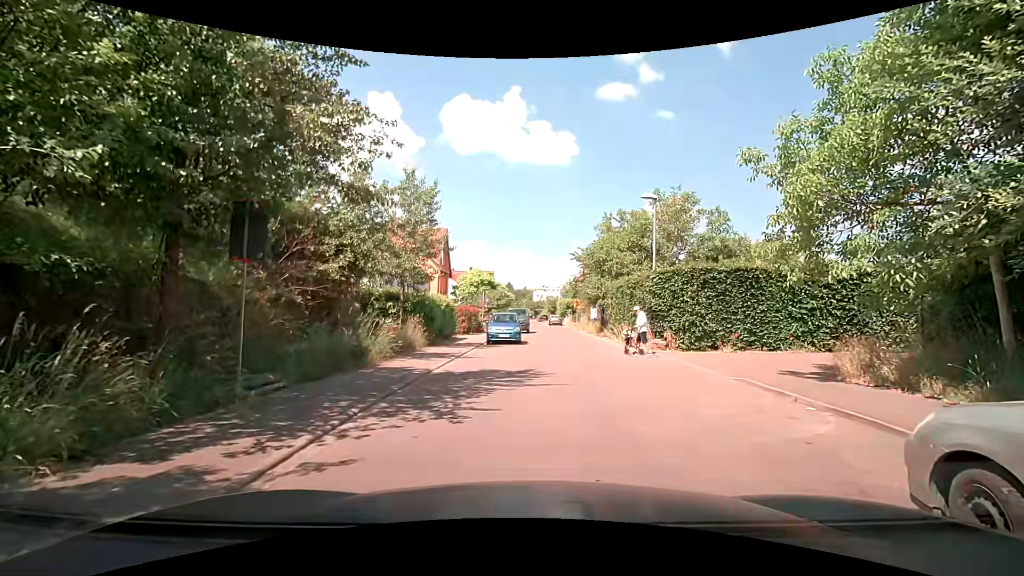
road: residential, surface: asphalt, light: Day
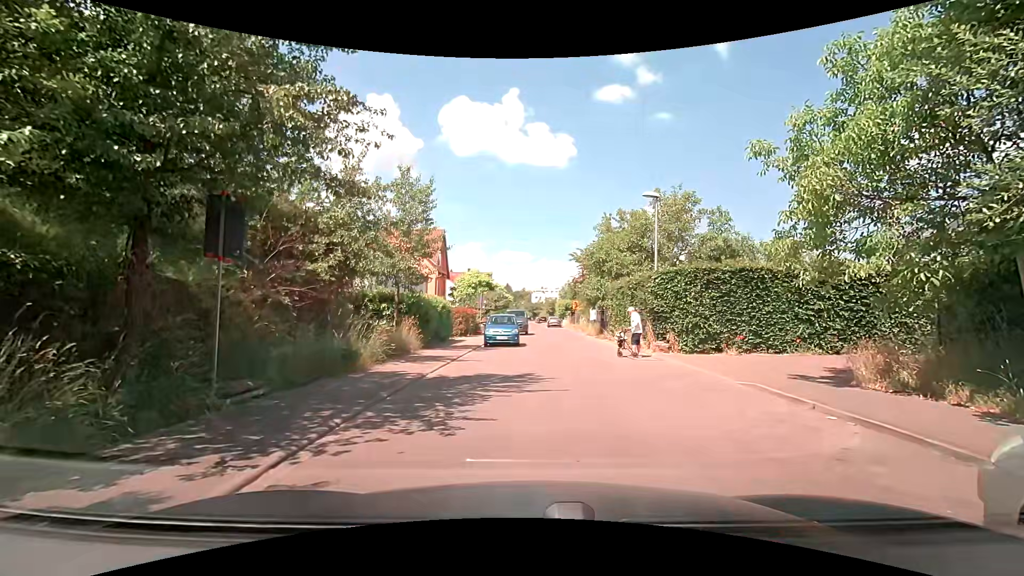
(0.0, +0.5) m; 0°
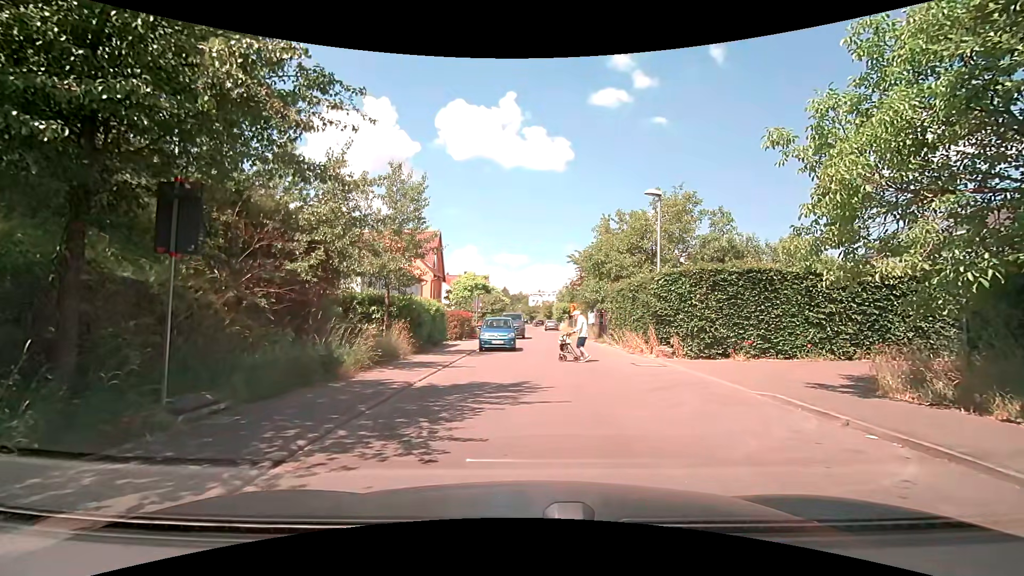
(0.0, +0.9) m; 0°
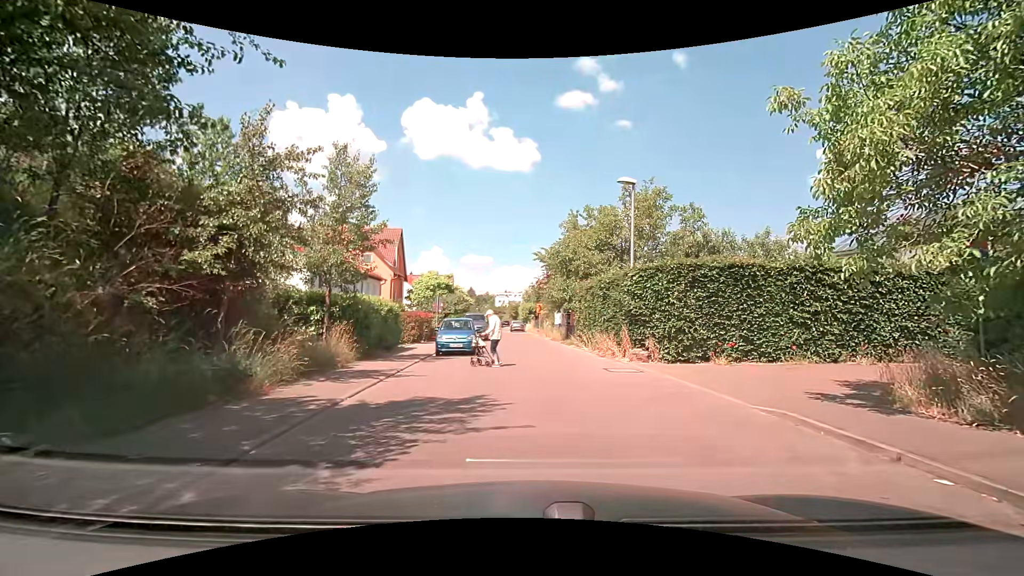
(0.0, +2.0) m; +2°
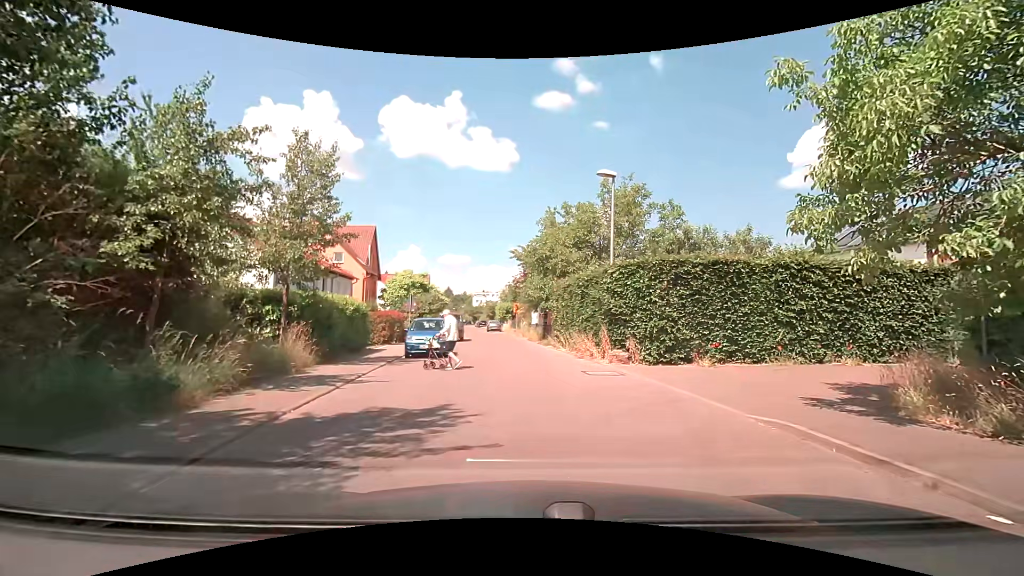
(0.0, +1.0) m; +2°
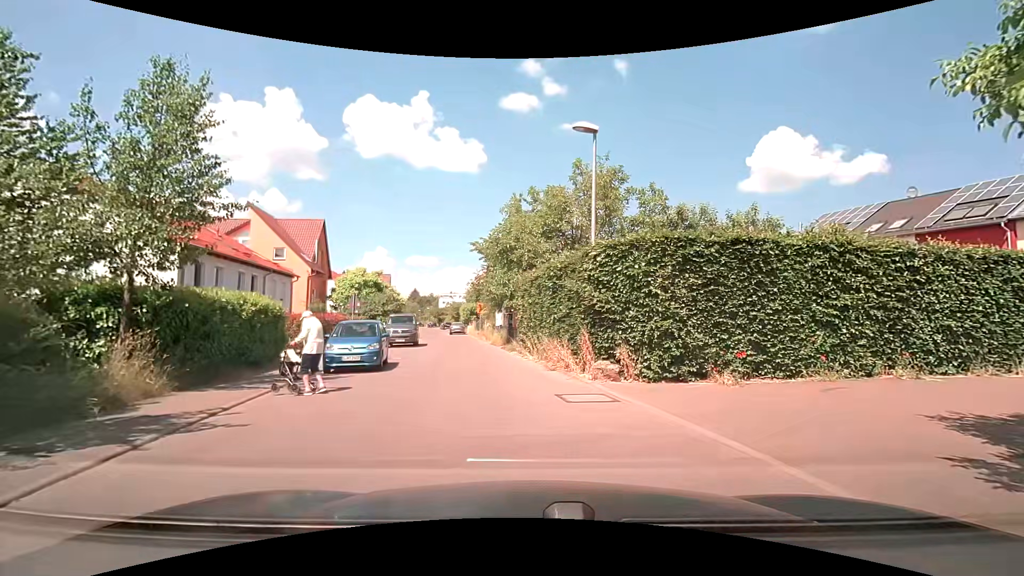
(+0.3, +4.2) m; +5°
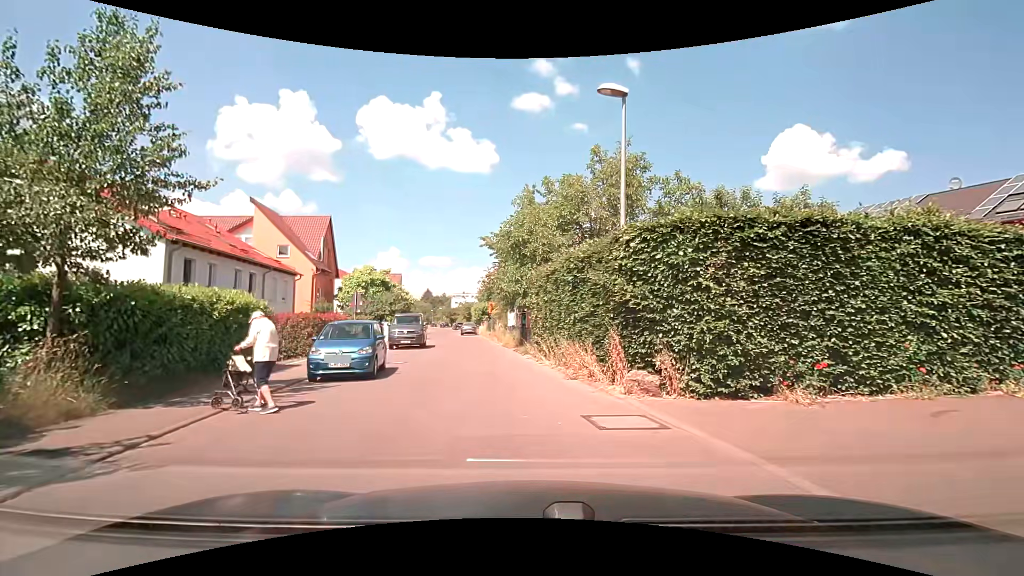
(0.0, +2.0) m; -1°
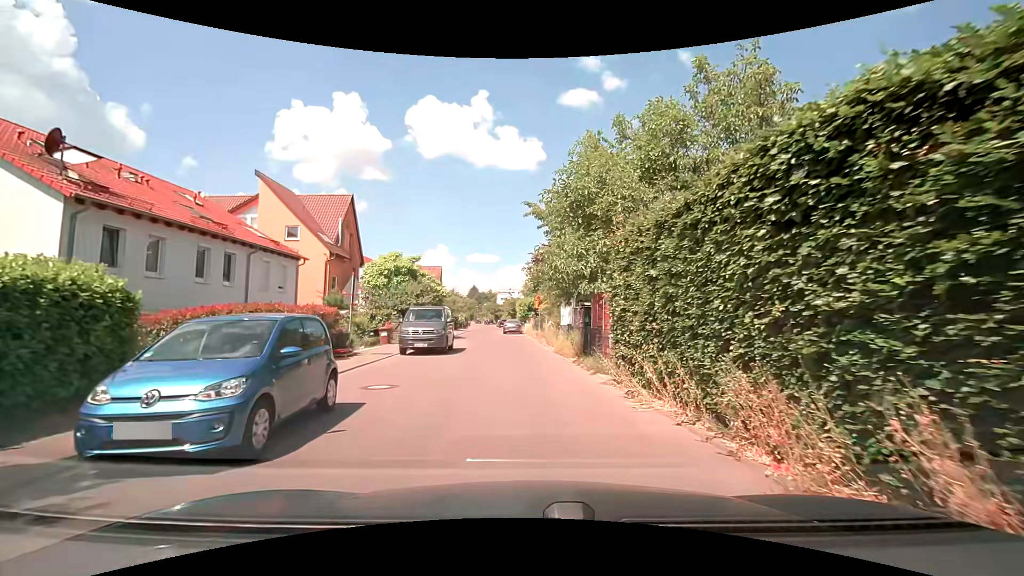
(-0.4, +7.8) m; -6°
